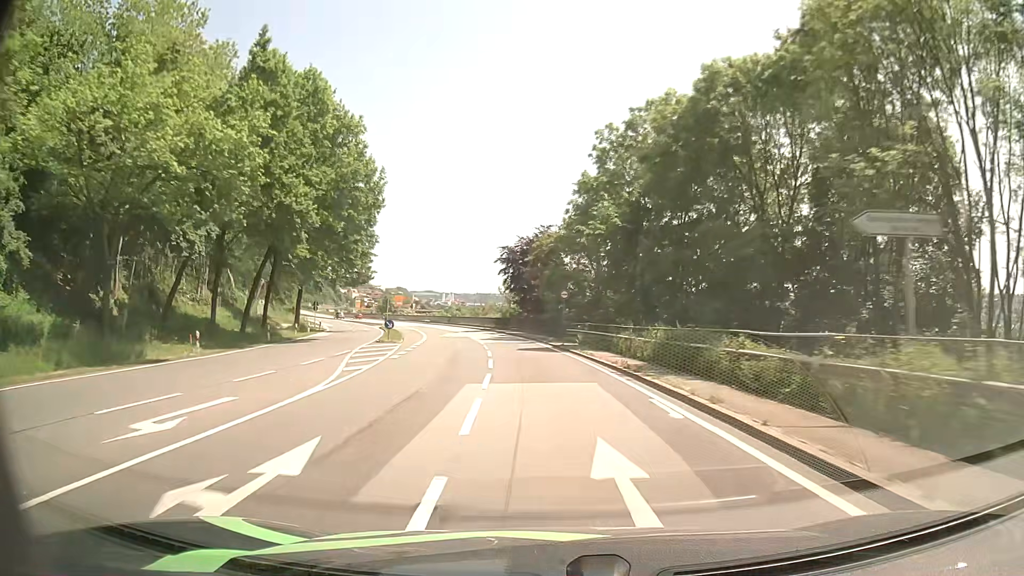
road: primary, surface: asphalt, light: Day
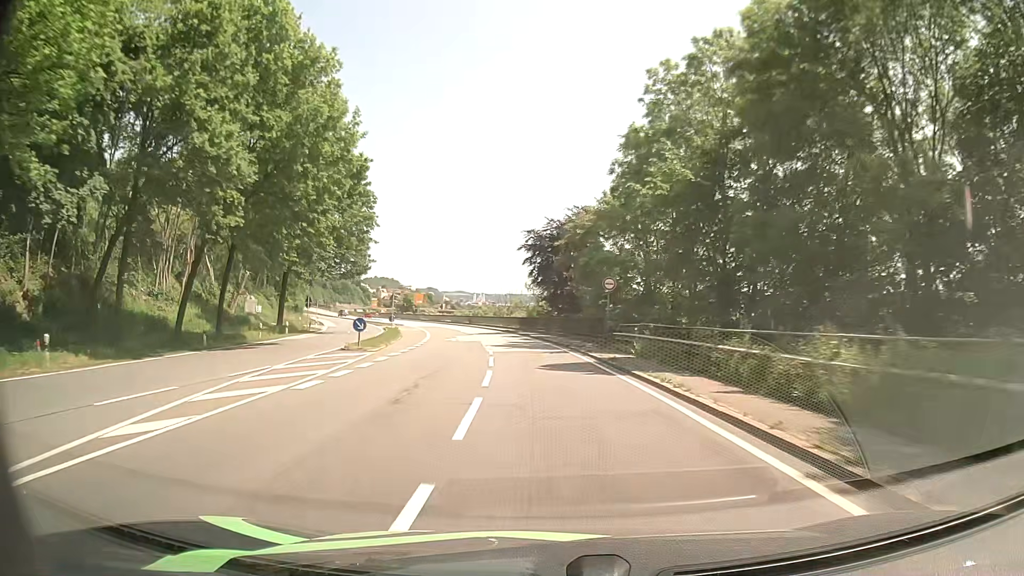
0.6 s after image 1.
(-0.2, +12.2) m; -2°
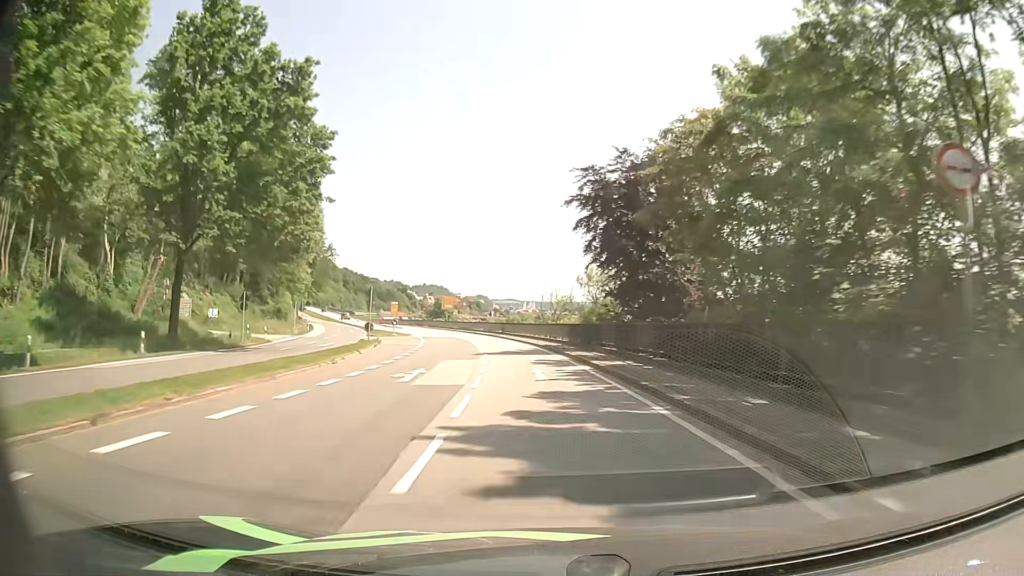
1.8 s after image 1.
(-1.0, +24.6) m; -5°
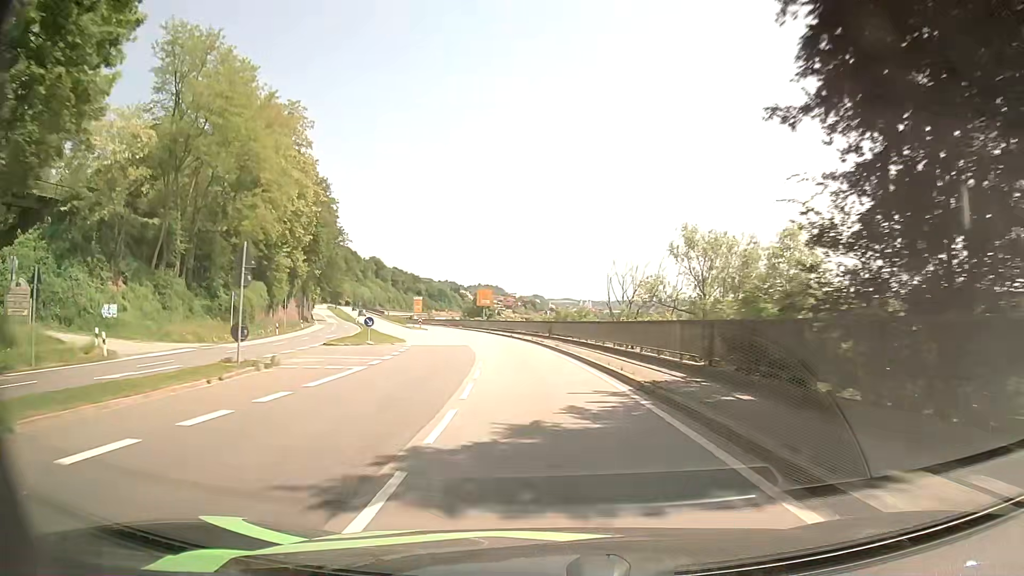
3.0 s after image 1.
(-0.8, +24.8) m; -4°
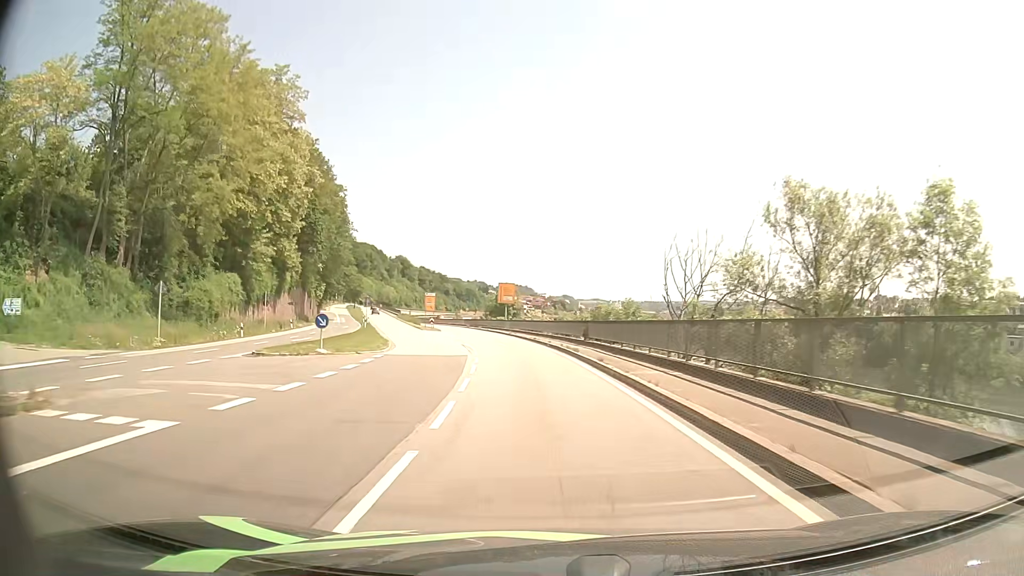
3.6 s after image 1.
(-0.3, +12.5) m; -2°
